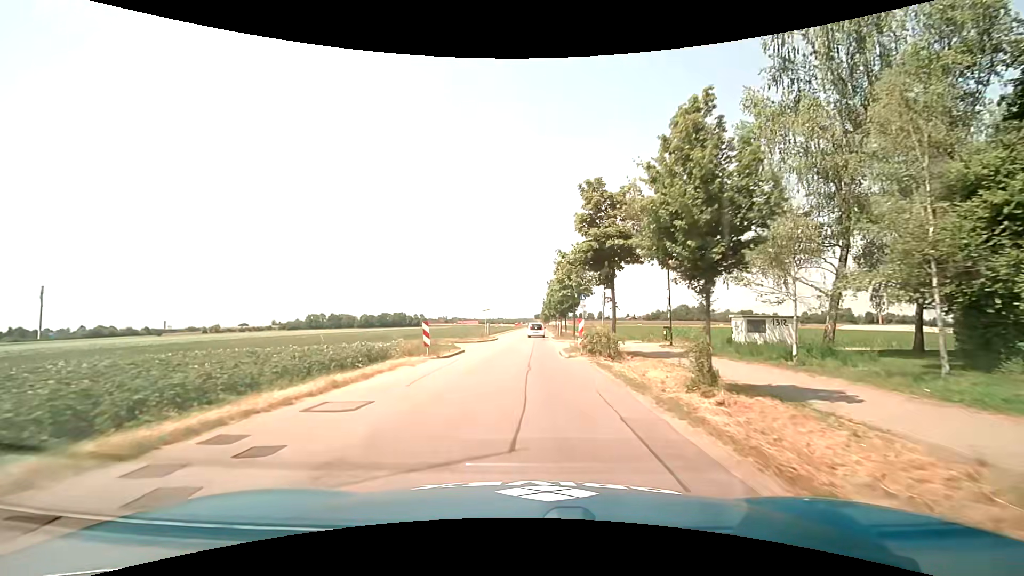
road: tertiary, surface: asphalt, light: Day
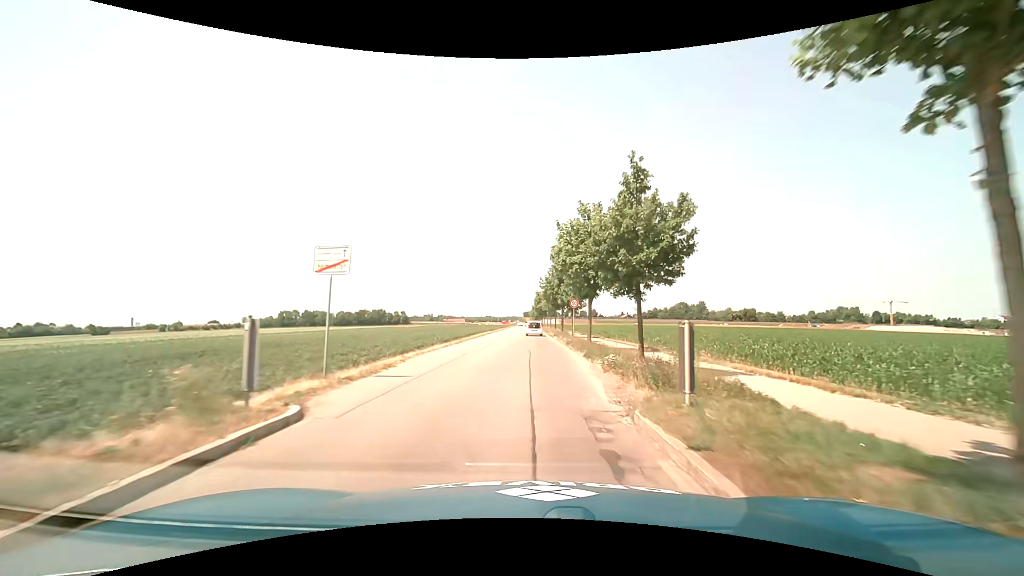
(+0.7, +36.6) m; +2°
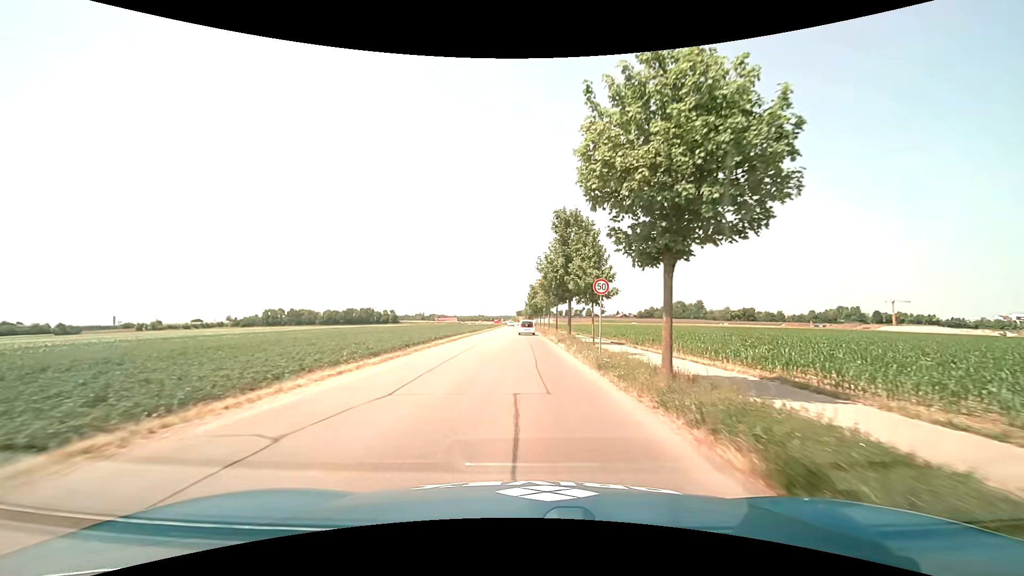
(+0.1, +15.3) m; 0°
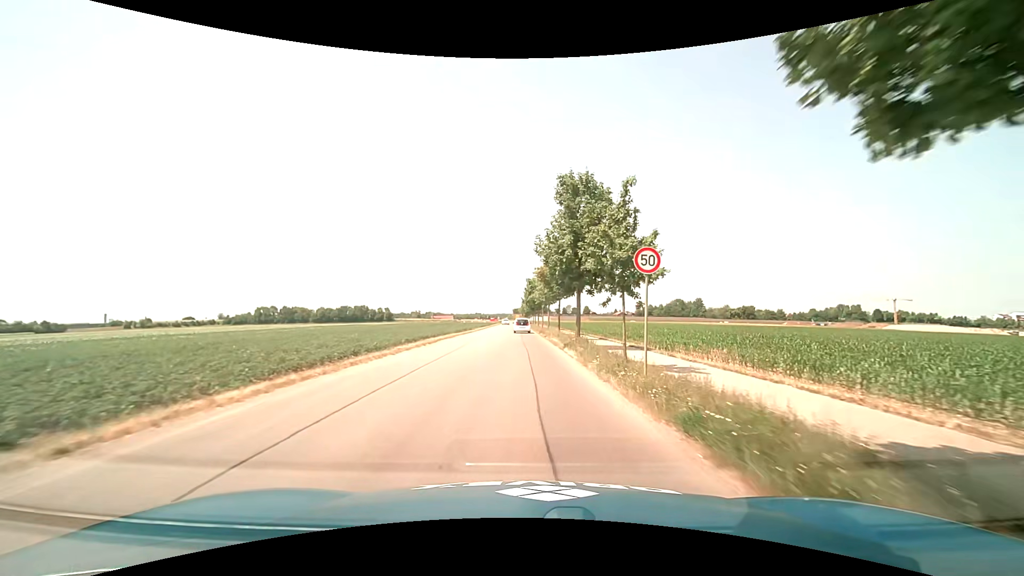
(+0.1, +7.7) m; +1°
(0, +10) (0, +20) (0, +30) (0, +40) (0, +50) (-1, +60) (-1, +70) (-1, +80) (-1, +90) (-2, +100) m
